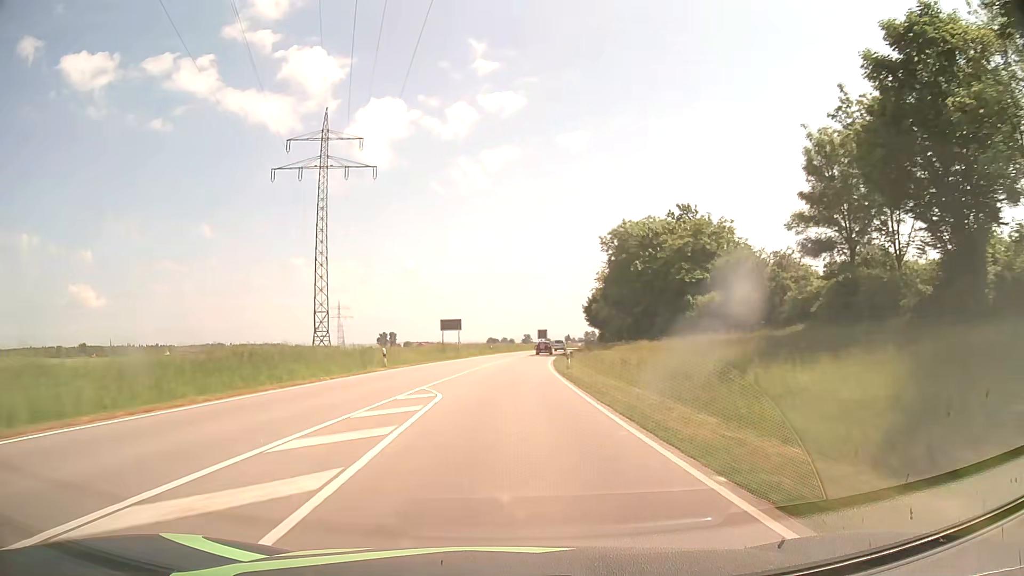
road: secondary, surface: asphalt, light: Day
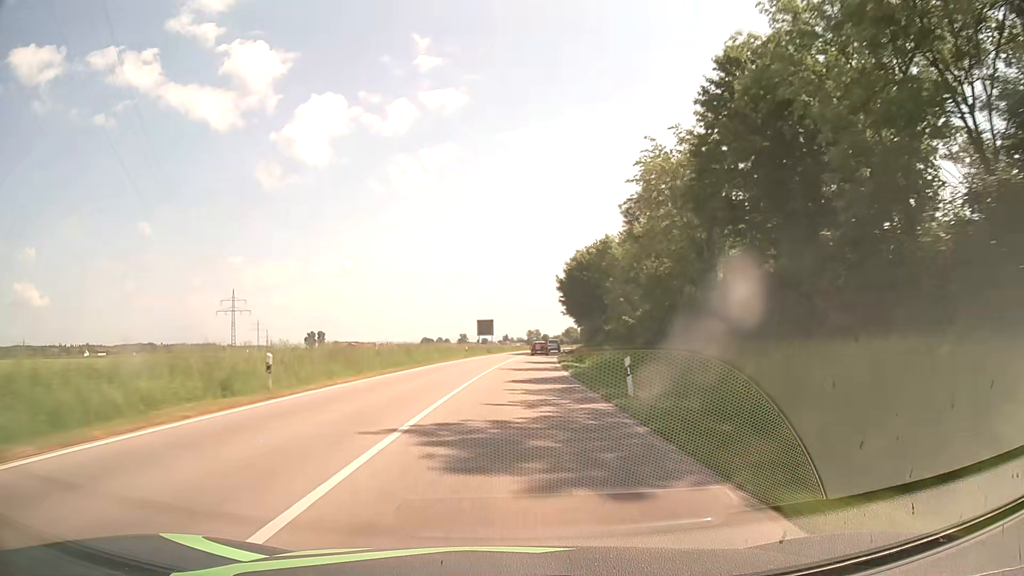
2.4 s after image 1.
(+2.6, +63.1) m; +5°
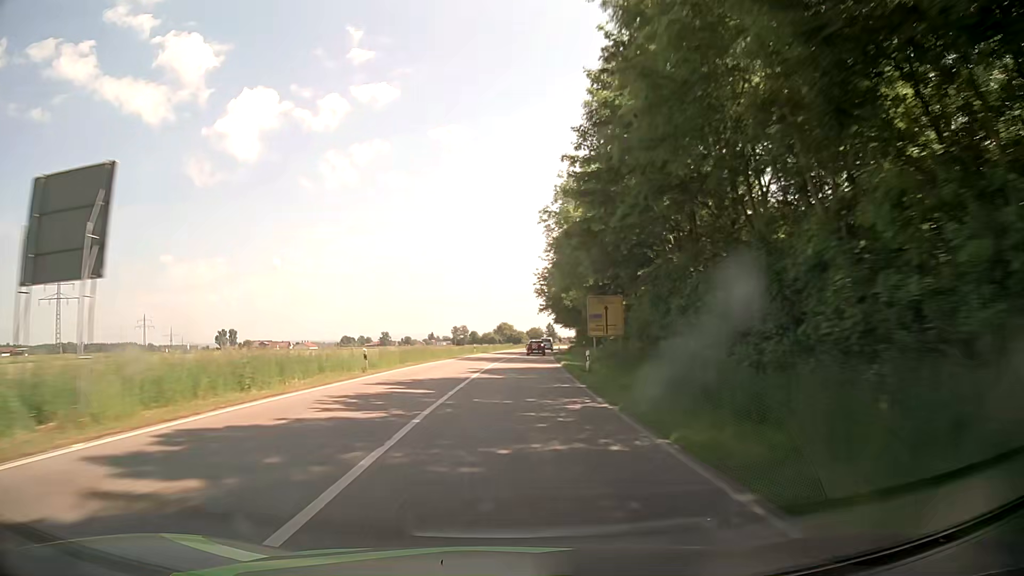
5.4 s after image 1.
(+4.5, +78.9) m; +6°
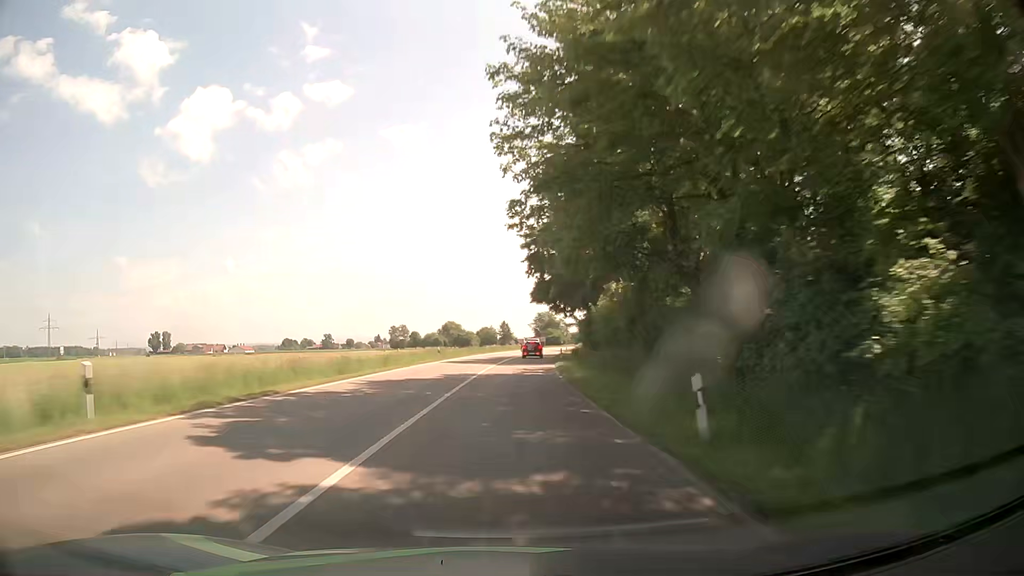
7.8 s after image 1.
(+2.6, +63.1) m; +4°
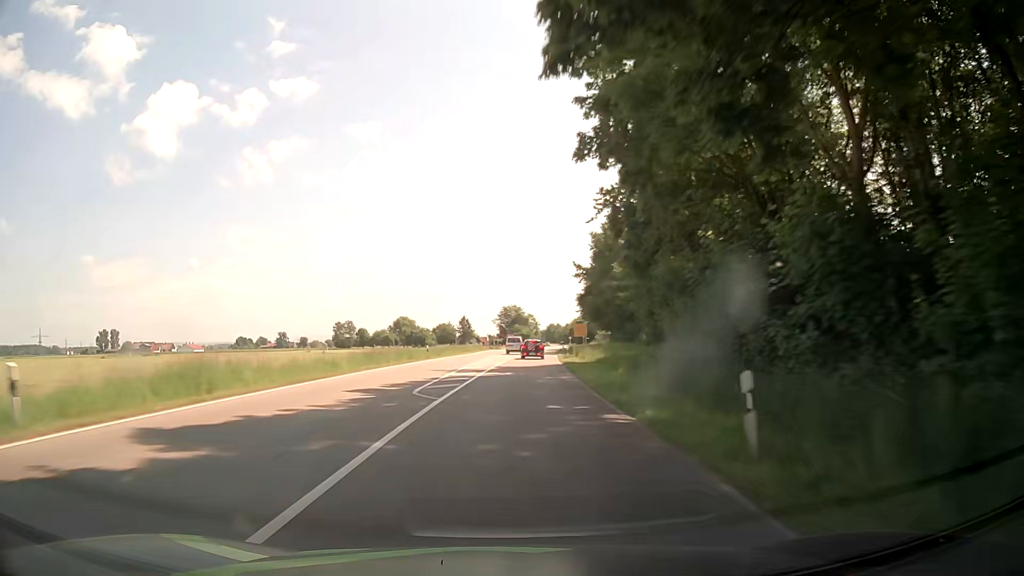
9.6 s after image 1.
(+1.1, +45.9) m; +3°
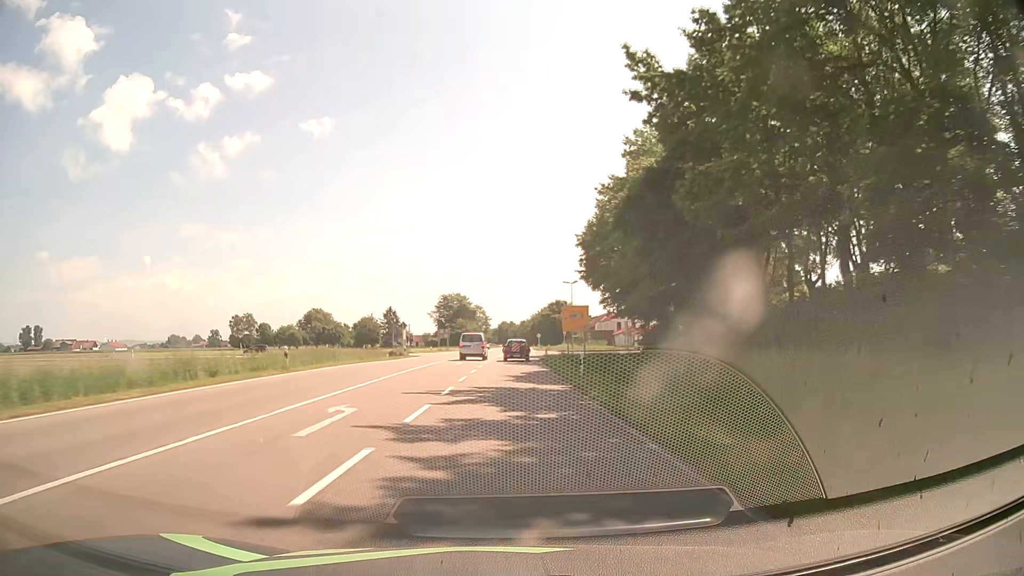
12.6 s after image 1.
(+3.5, +70.7) m; +5°
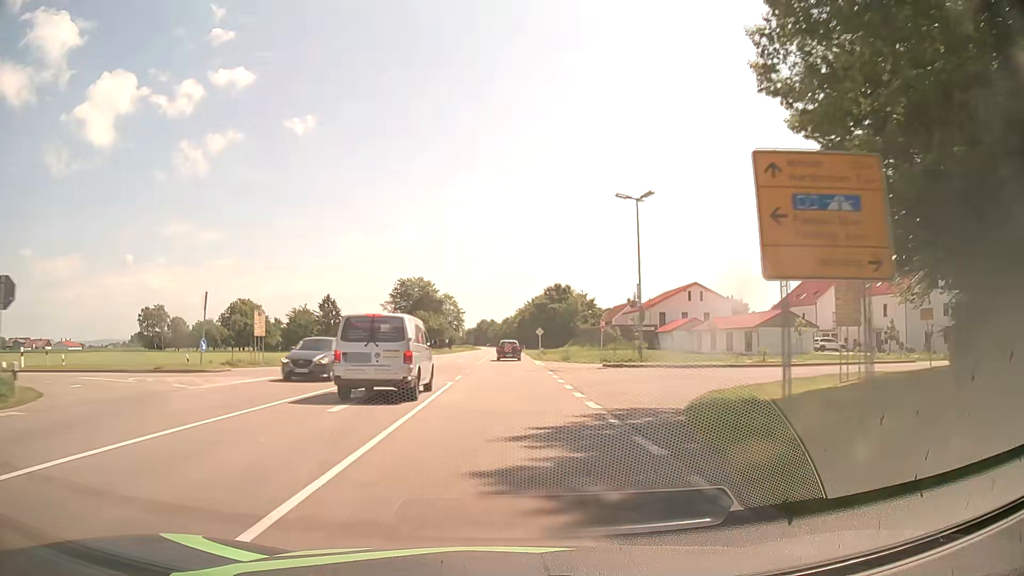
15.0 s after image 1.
(+0.6, +56.9) m; +2°
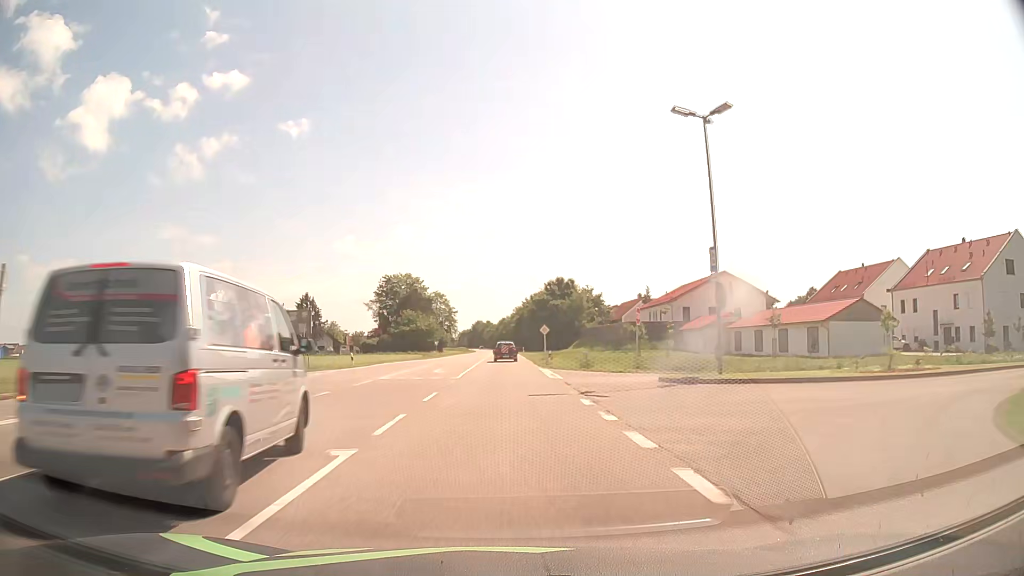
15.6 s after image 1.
(0.0, +14.8) m; 0°
(0, +10) (0, +20) (0, +30) (0, +40) (0, +50) (-1, +60) (-1, +70) (-1, +80) (-1, +90) (-1, +100) m
